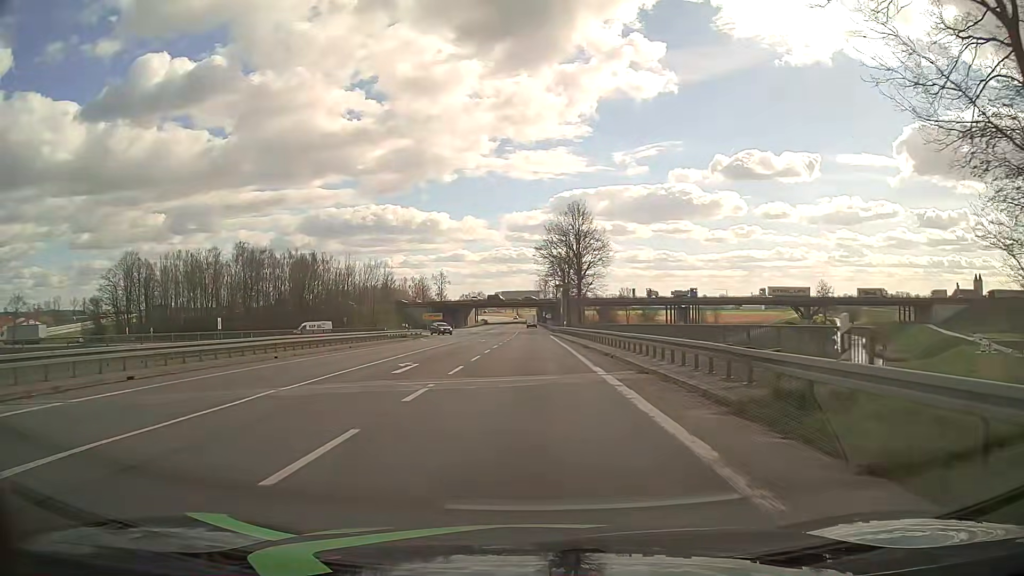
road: primary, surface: asphalt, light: Day
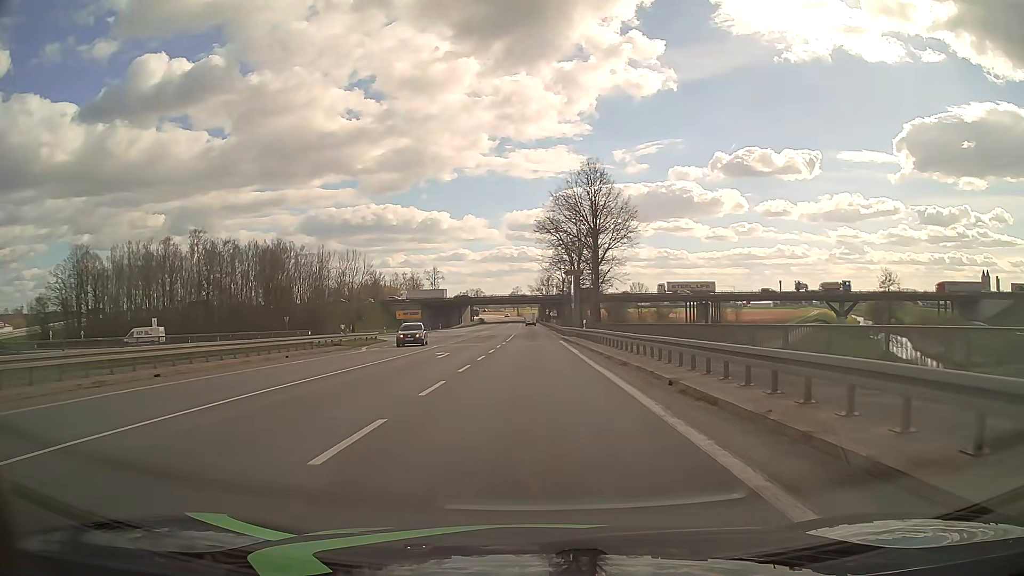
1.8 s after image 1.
(0.0, +23.2) m; 0°
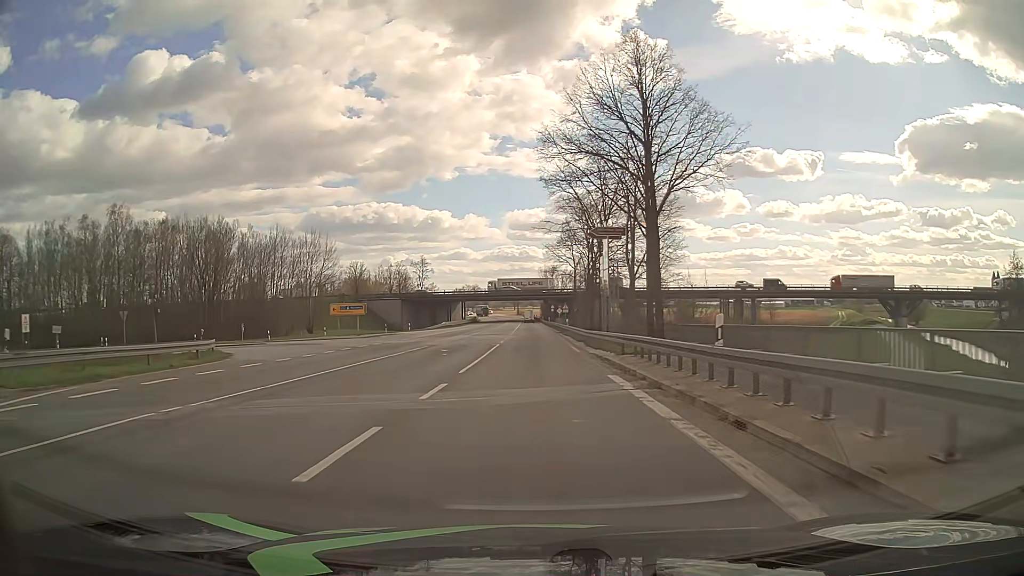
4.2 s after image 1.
(+0.2, +30.7) m; 0°
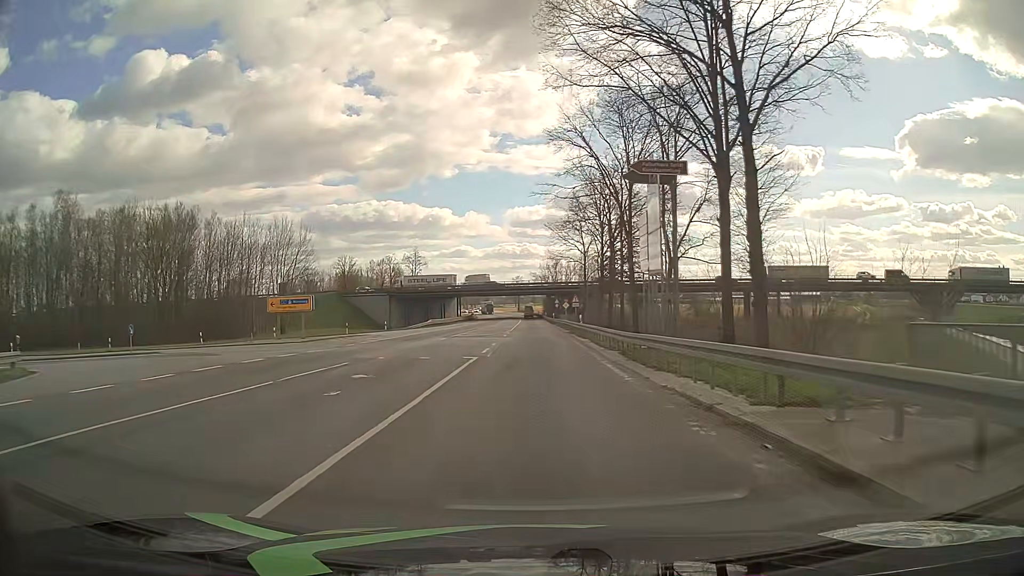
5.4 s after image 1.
(0.0, +15.3) m; 0°
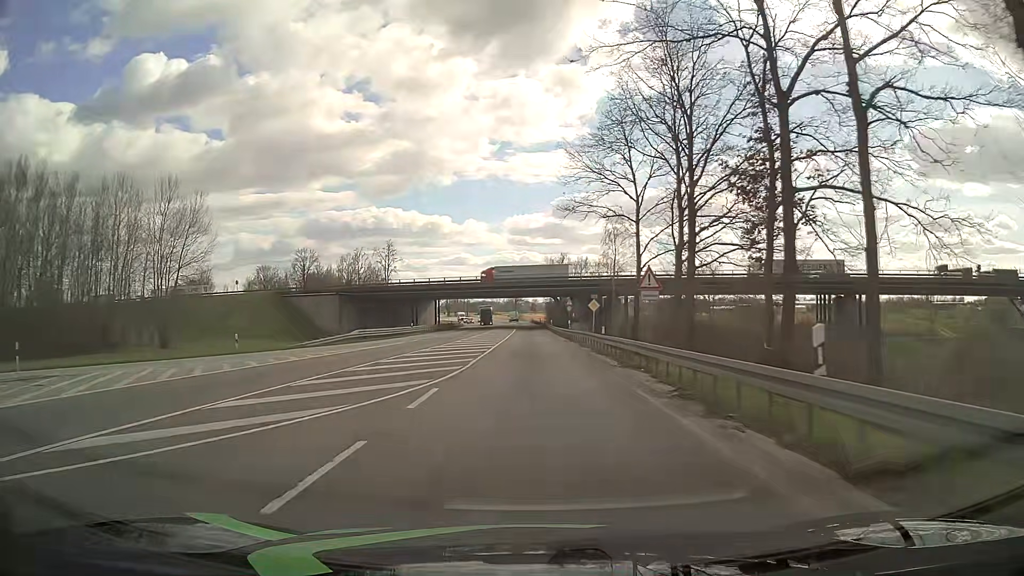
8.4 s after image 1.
(-0.1, +38.0) m; 0°
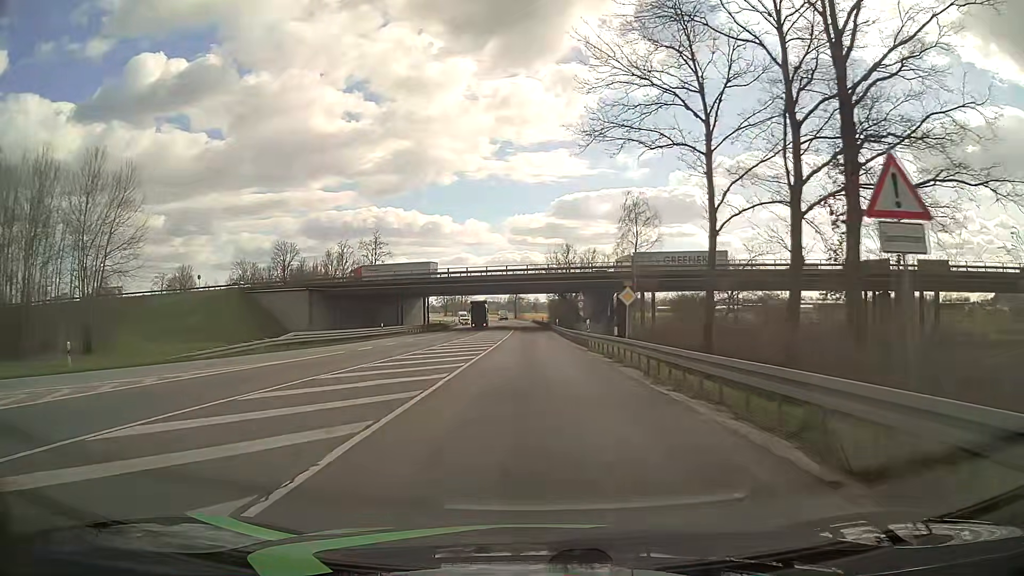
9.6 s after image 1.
(0.0, +15.2) m; 0°
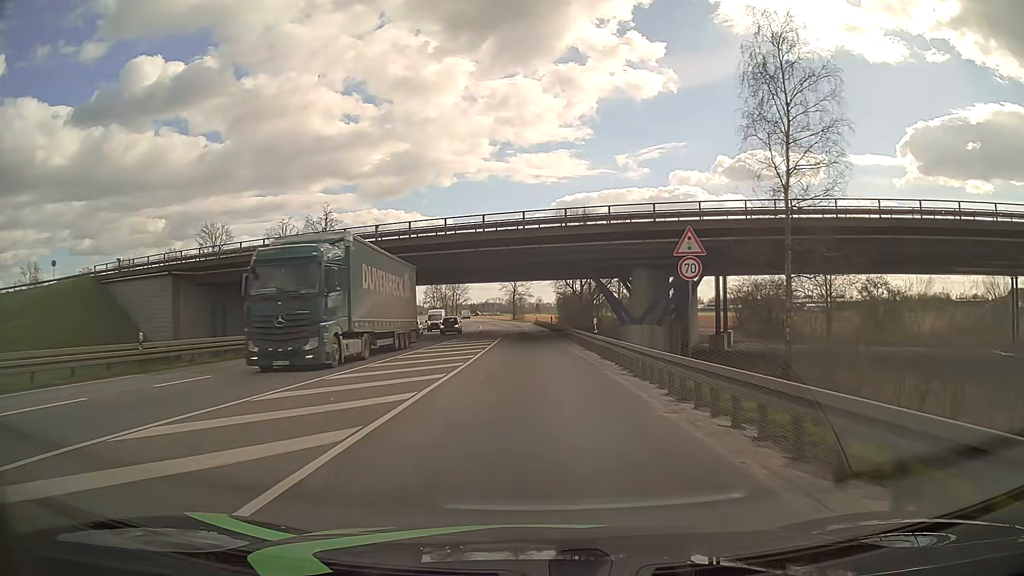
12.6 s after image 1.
(-0.1, +38.0) m; 0°
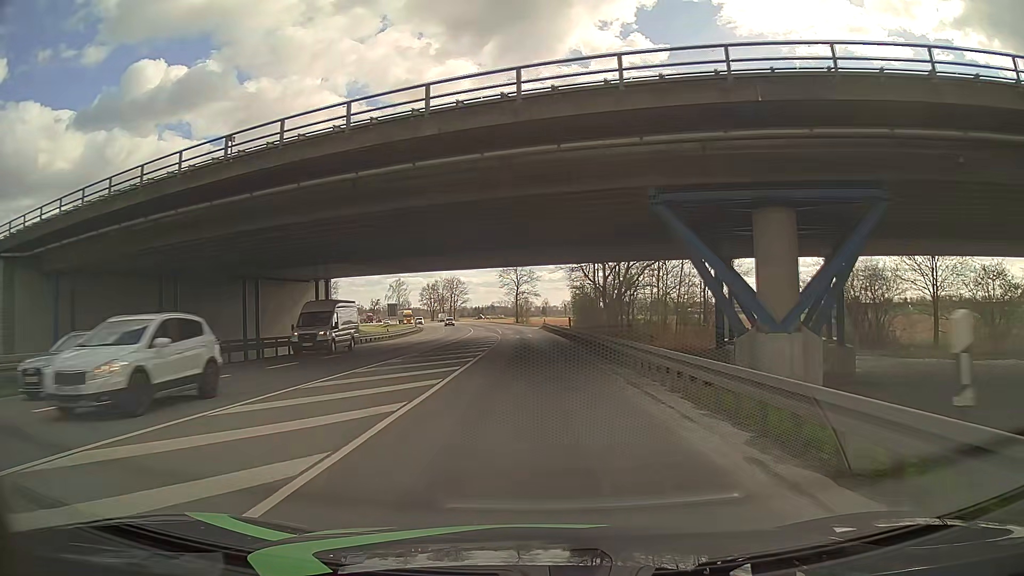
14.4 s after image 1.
(-0.2, +23.0) m; -1°
(0, +10) (0, +20) (0, +30) (-1, +40) (-1, +50) (-2, +60) (-2, +70) (-3, +80) (-4, +90) (-5, +100) m
